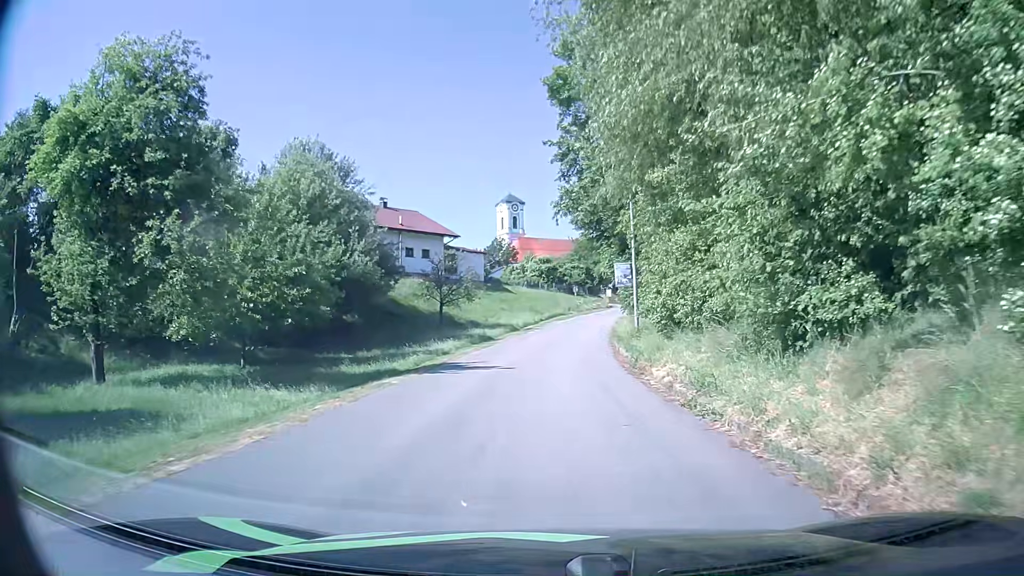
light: Day
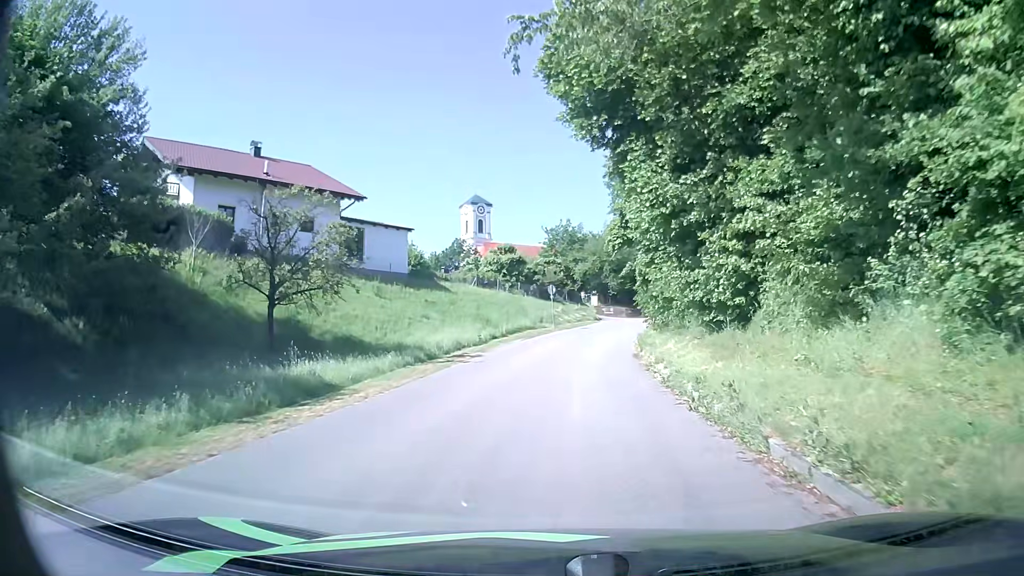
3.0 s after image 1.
(+0.7, +25.3) m; +3°
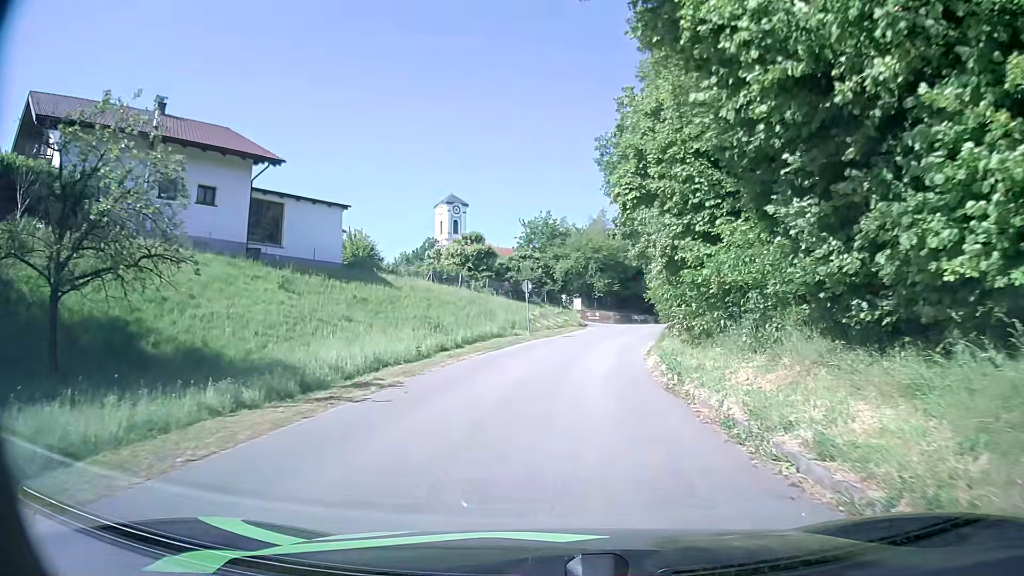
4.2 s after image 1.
(+0.1, +10.1) m; +2°
